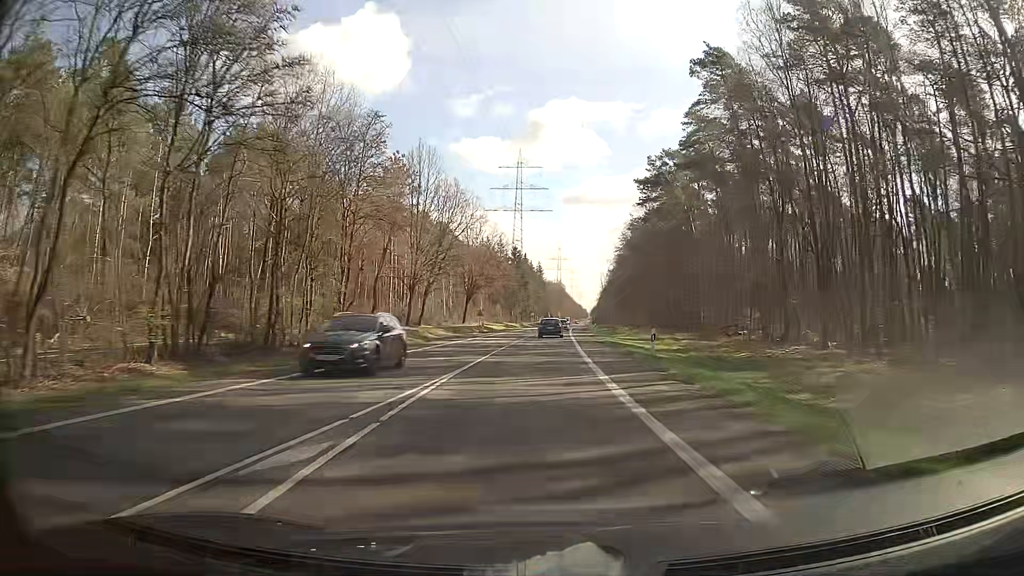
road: secondary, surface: asphalt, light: Day
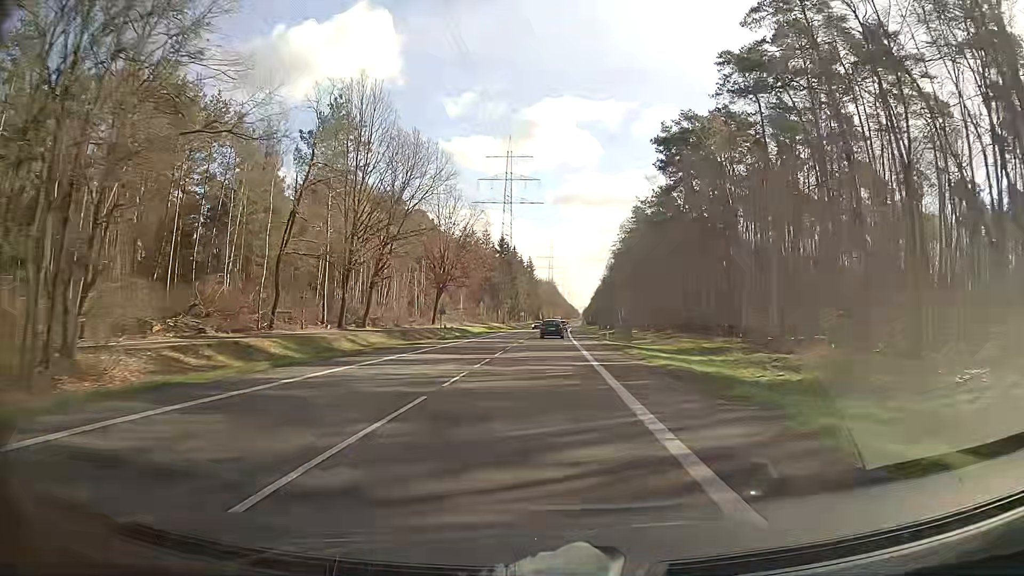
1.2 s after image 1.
(0.0, +22.9) m; 0°
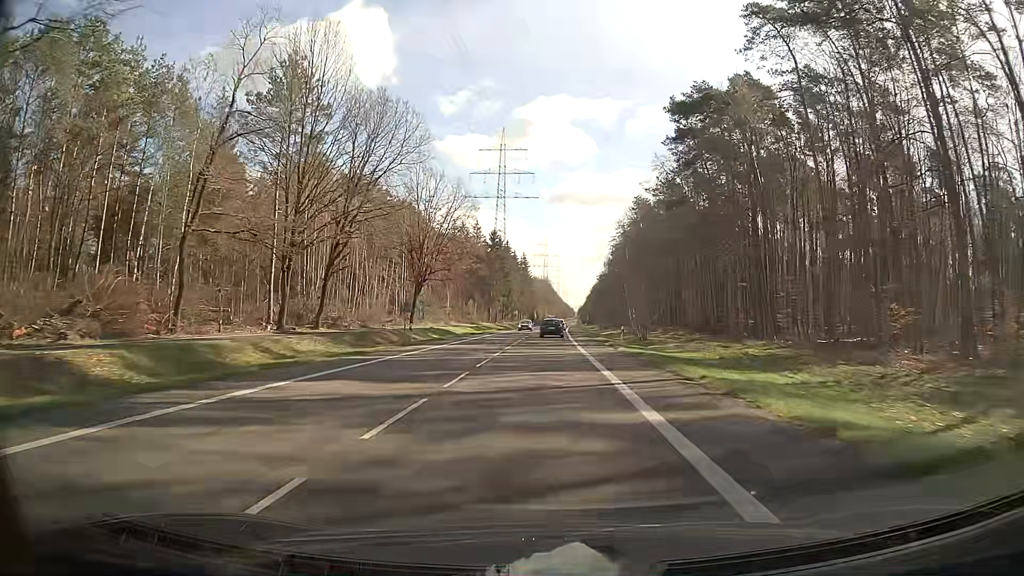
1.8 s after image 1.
(+0.1, +11.8) m; +1°
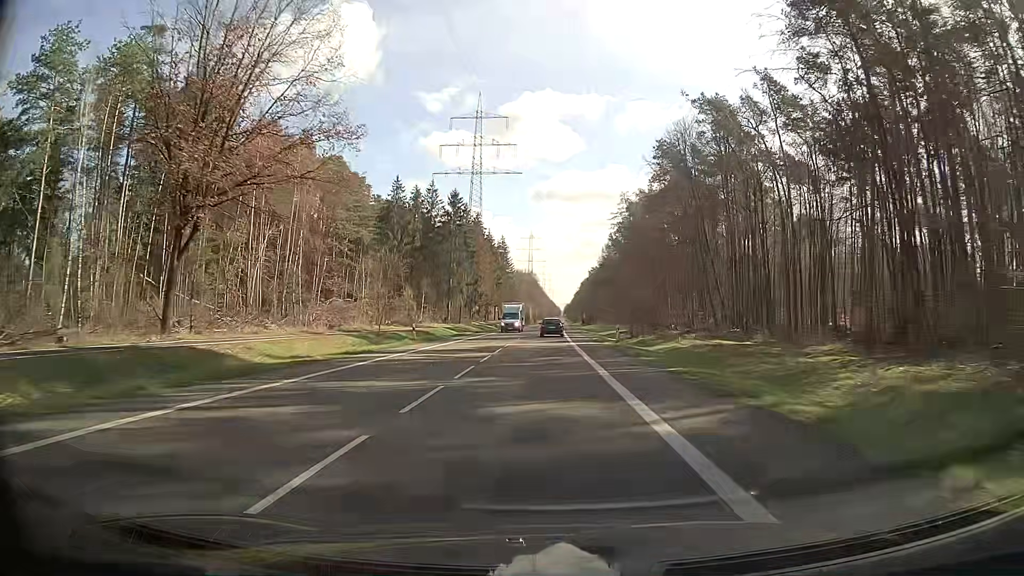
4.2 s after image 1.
(+0.8, +49.5) m; +1°
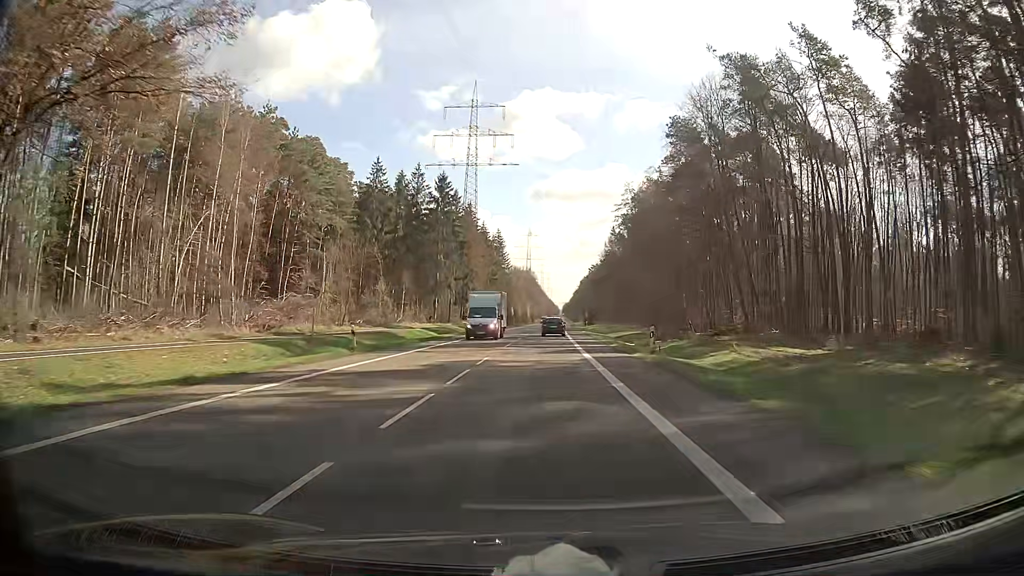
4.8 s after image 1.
(0.0, +12.9) m; 0°
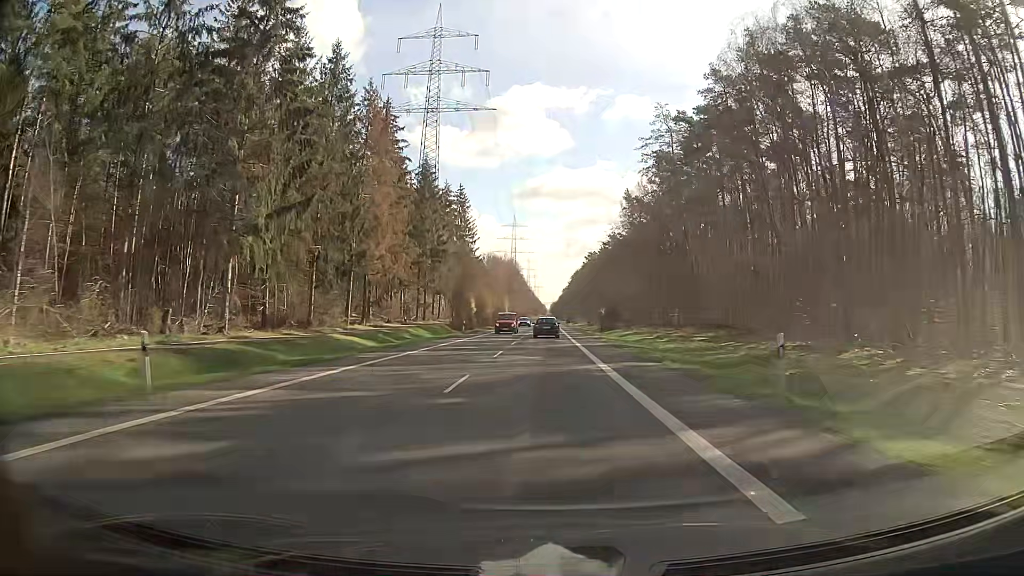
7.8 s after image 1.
(+0.8, +65.4) m; +1°
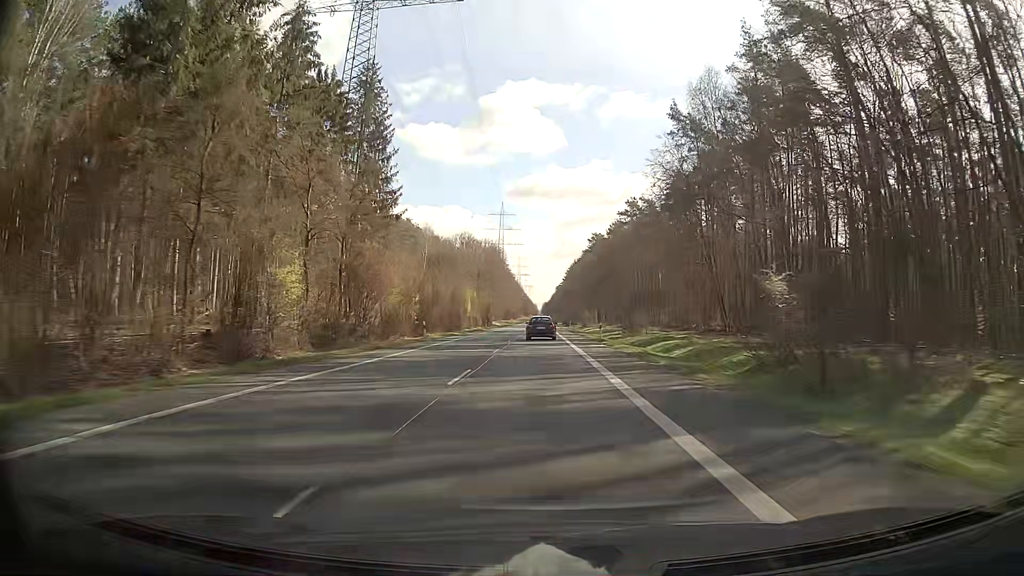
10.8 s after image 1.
(+0.4, +65.4) m; +1°
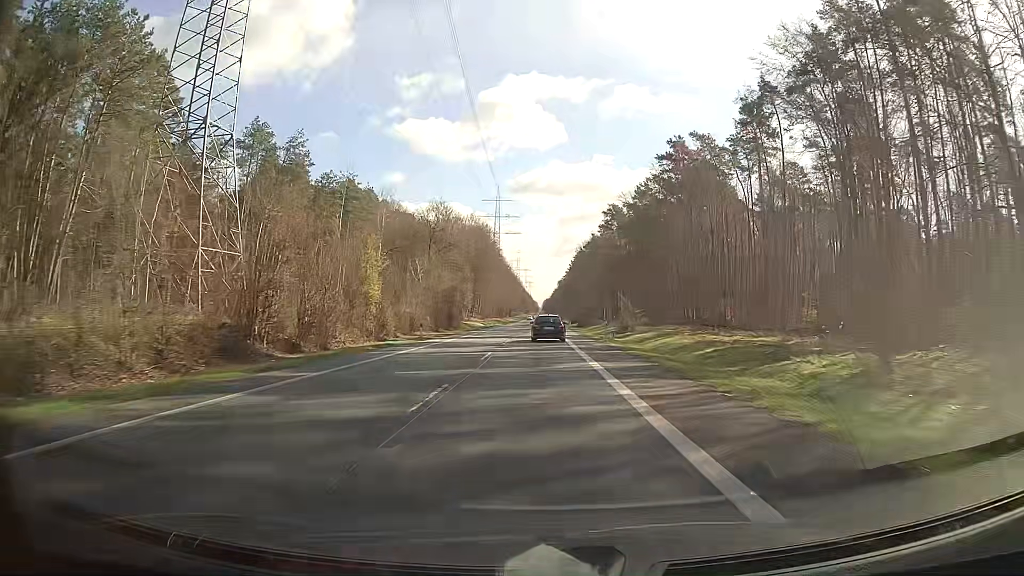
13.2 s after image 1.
(-0.1, +52.2) m; 0°
(0, +10) (0, +20) (0, +30) (0, +40) (0, +50) (0, +60) (0, +70) (0, +80) (0, +90) (0, +100) m
